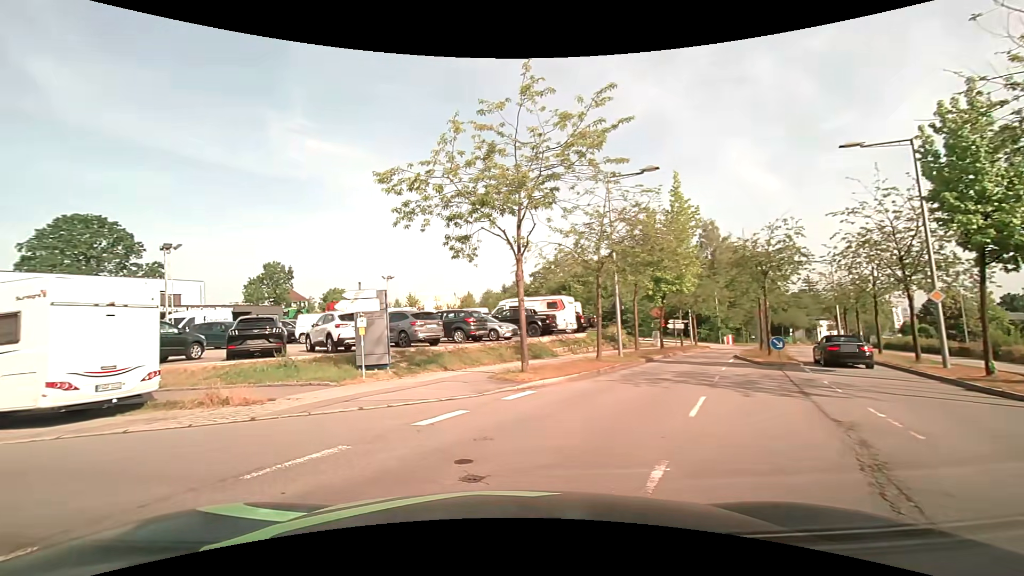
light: Day
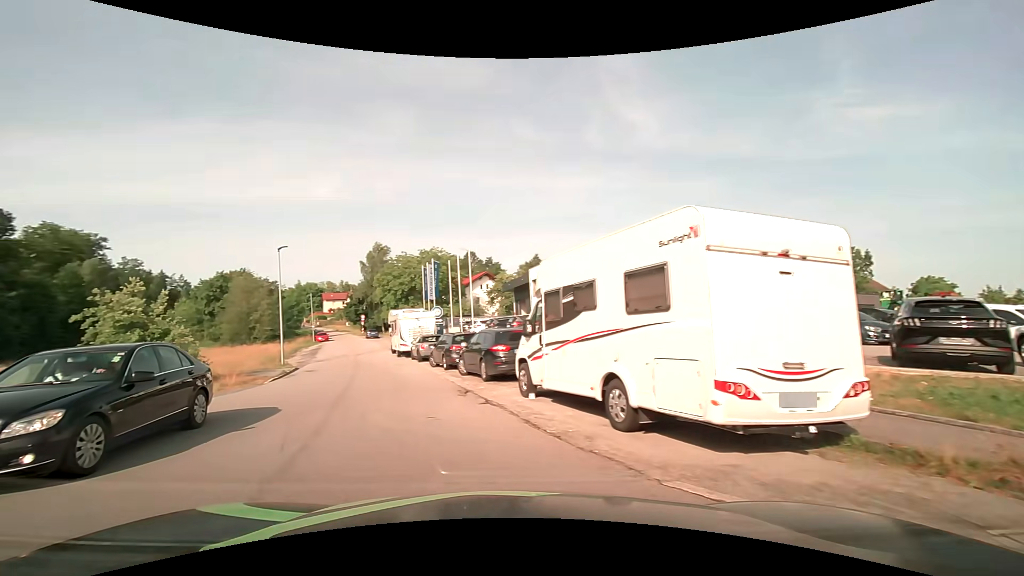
(-3.4, +5.8) m; -59°
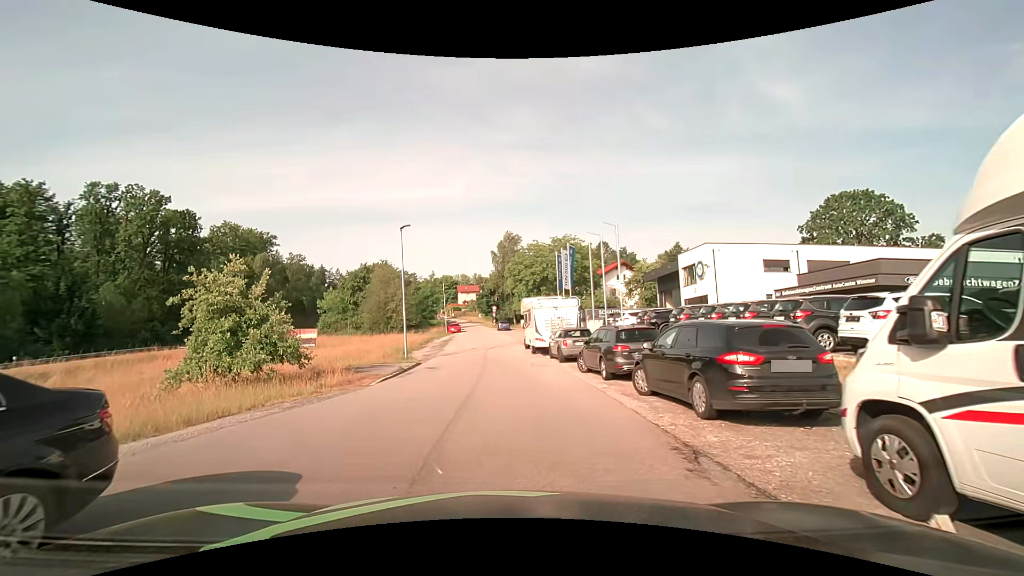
(-1.1, +6.3) m; -14°
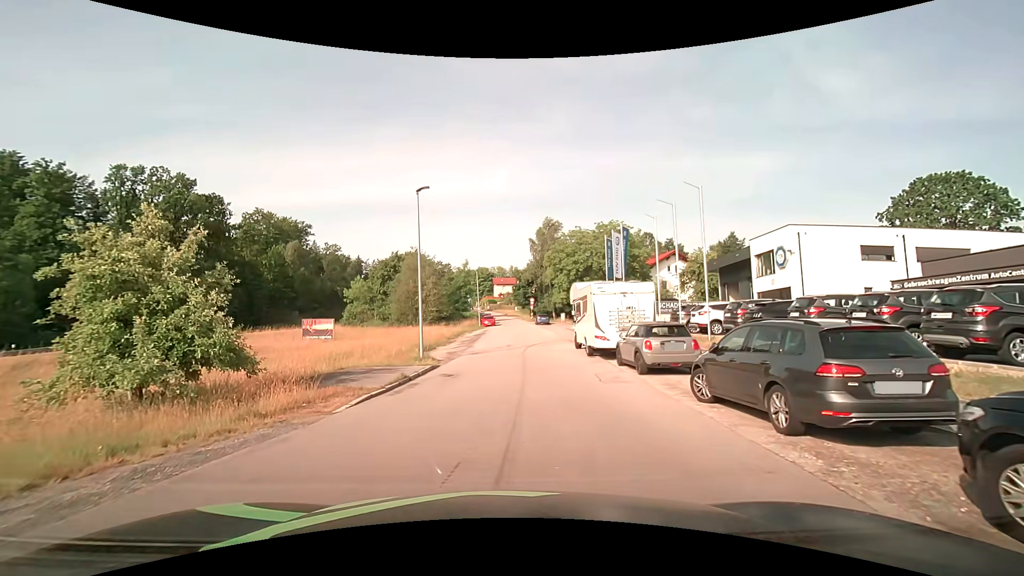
(-0.4, +6.9) m; -5°
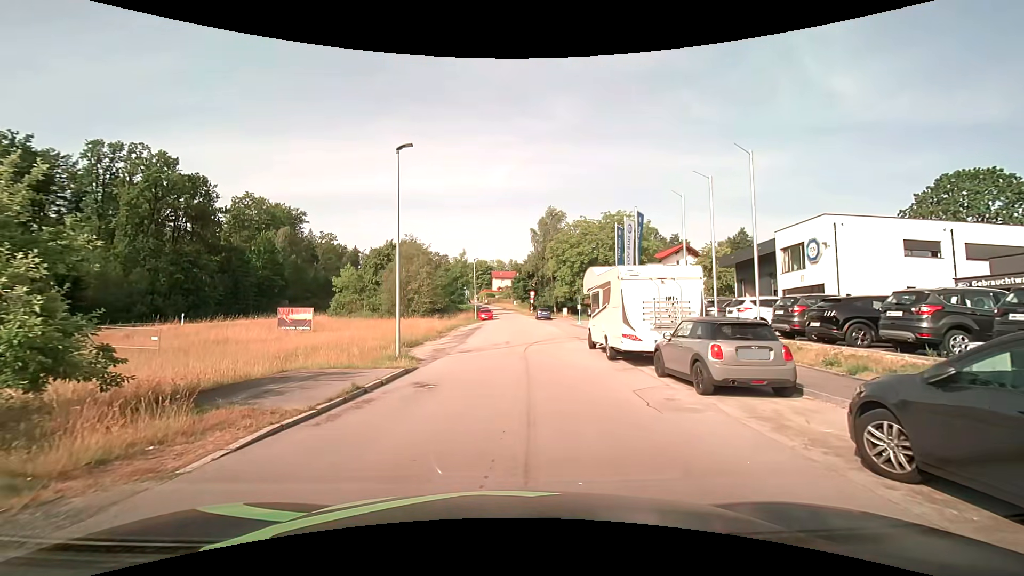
(0.0, +4.5) m; 0°
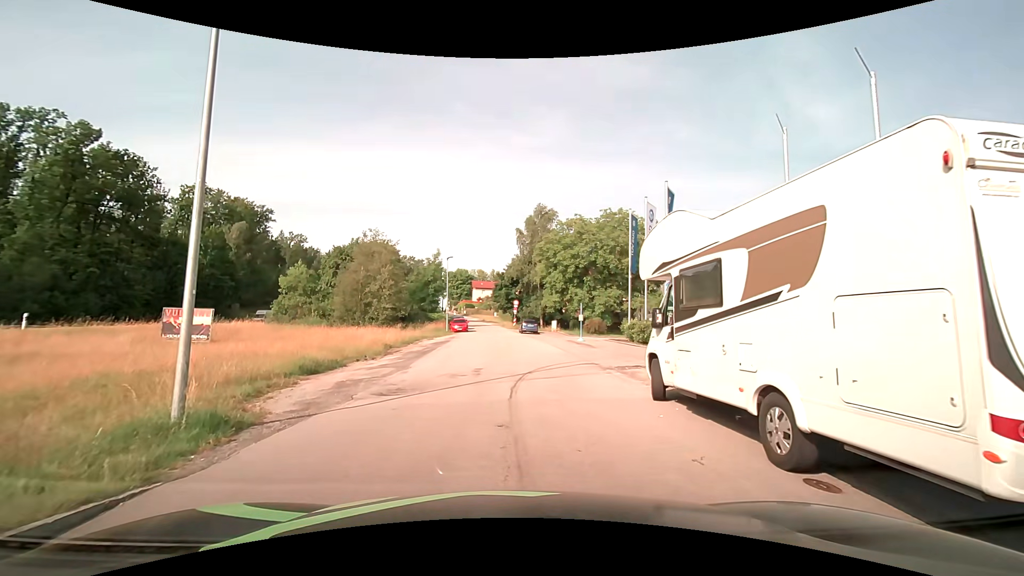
(+0.3, +10.8) m; +3°
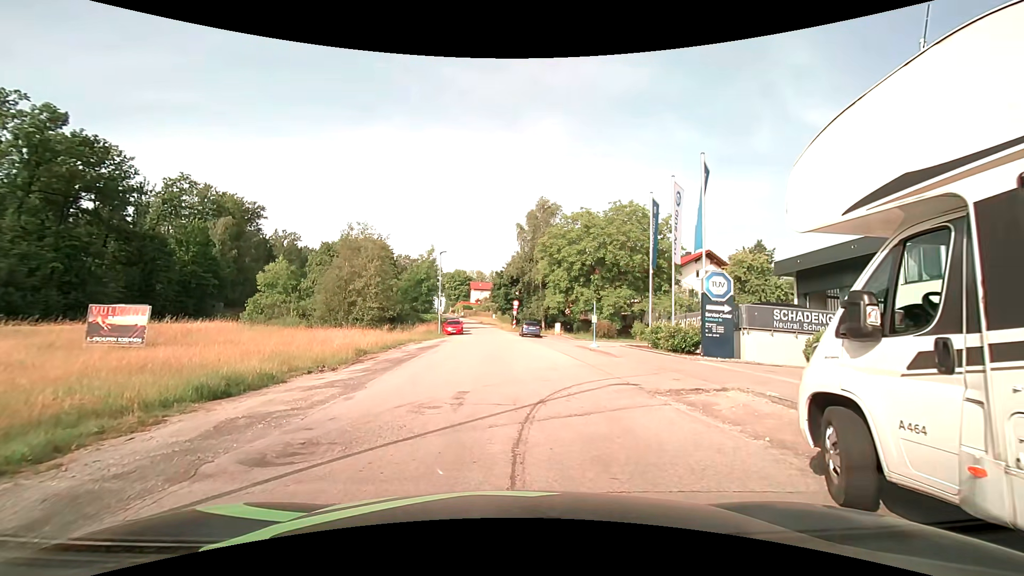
(0.0, +5.0) m; 0°
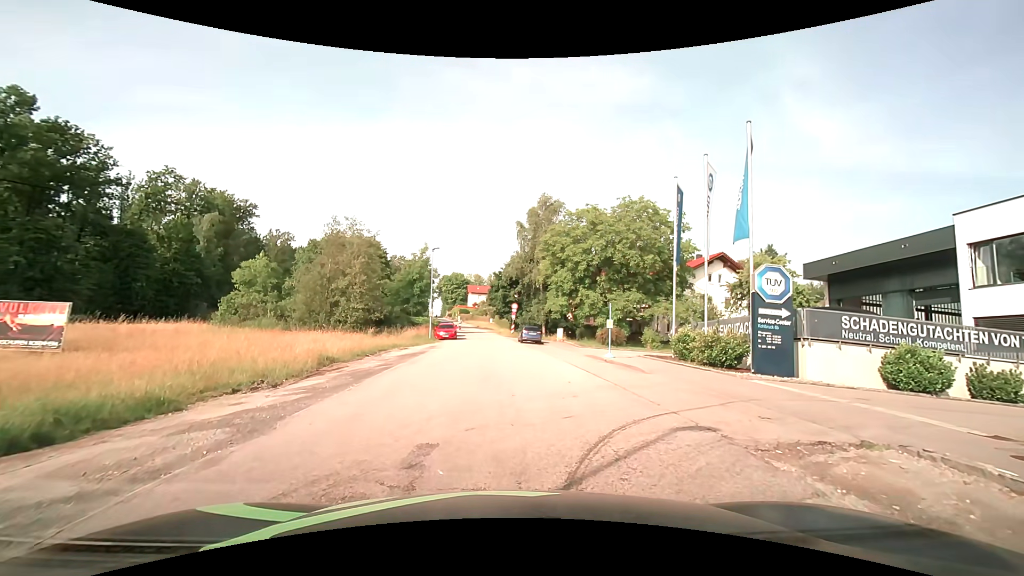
(0.0, +4.3) m; -1°
